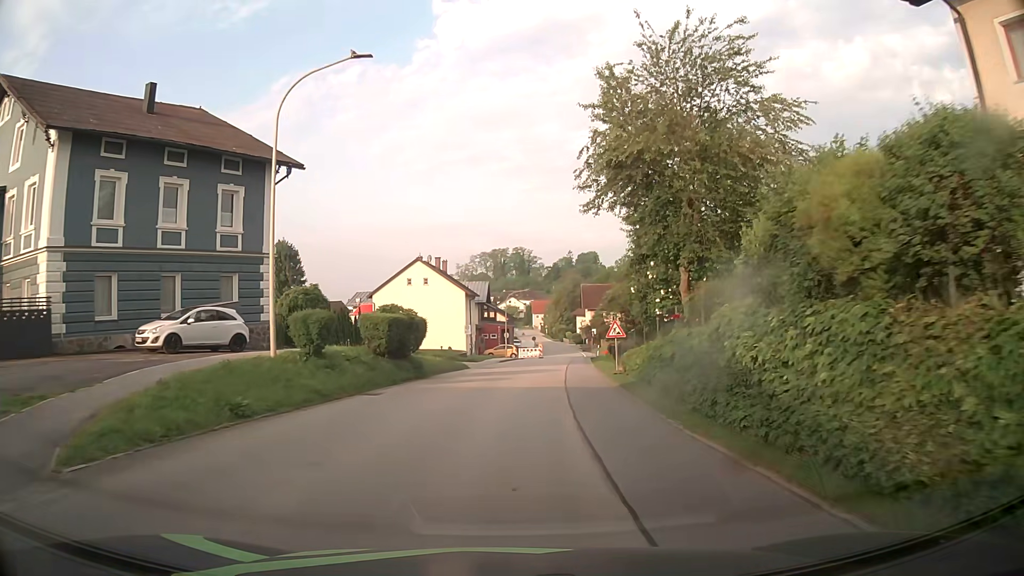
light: Day
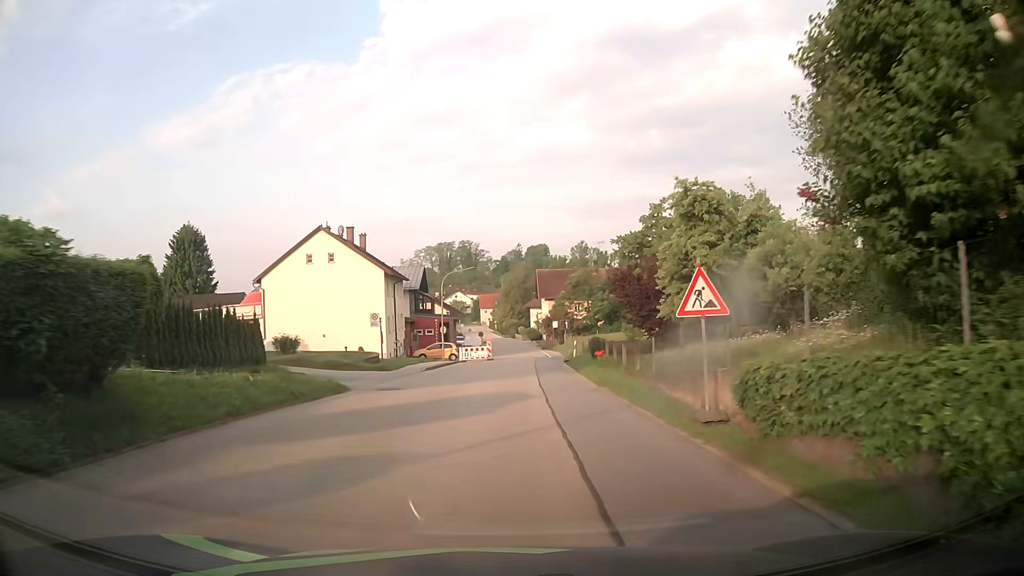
(+0.7, +19.0) m; +4°
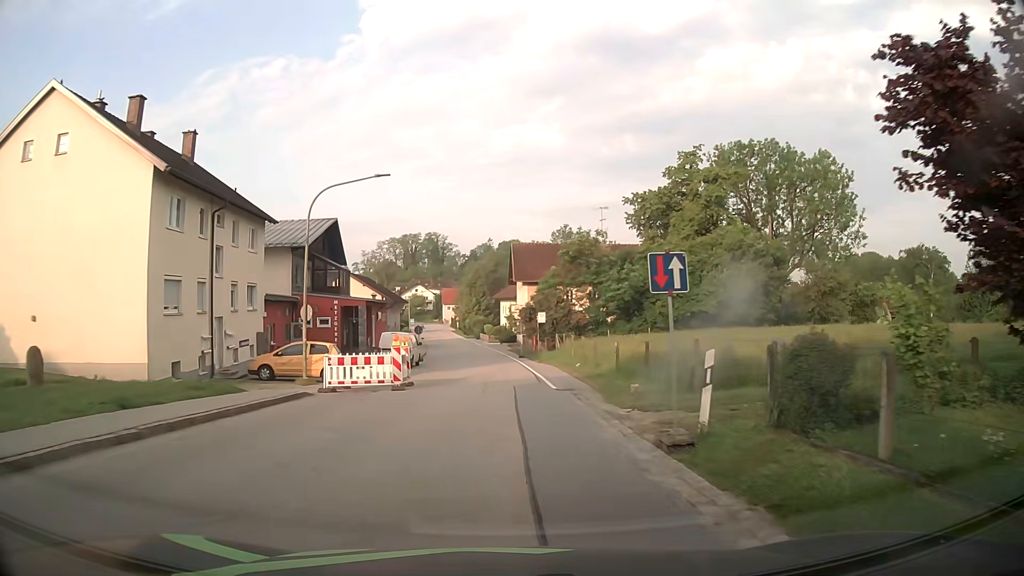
(+1.1, +30.9) m; +3°
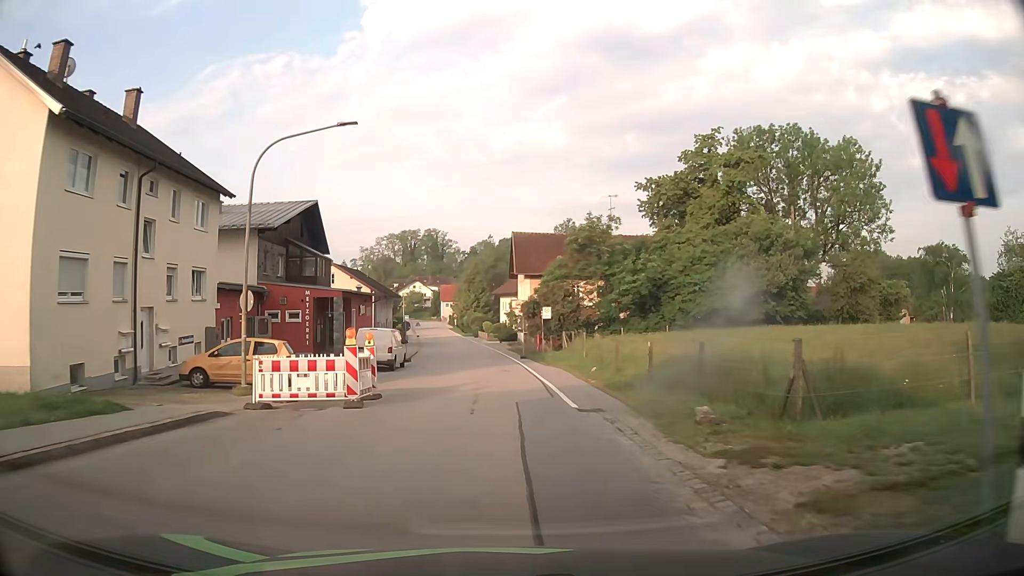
(0.0, +5.9) m; 0°
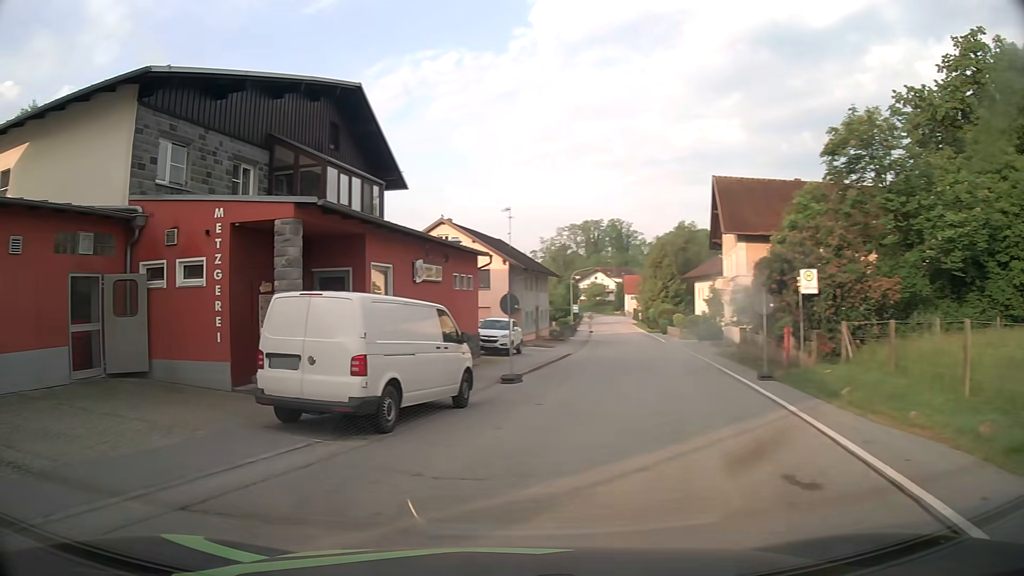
(-0.4, +22.0) m; -16°
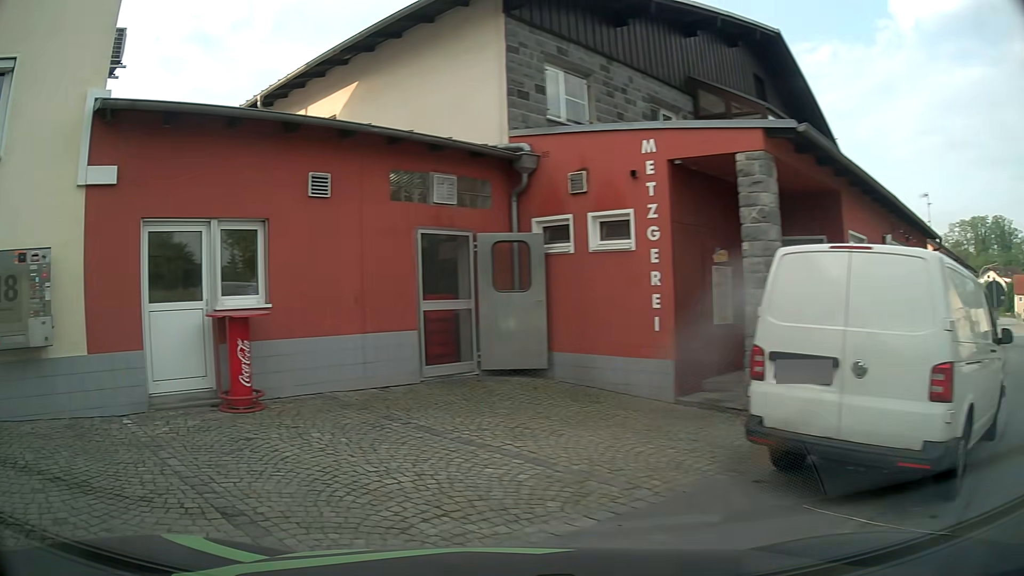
(-1.2, +4.1) m; -34°
